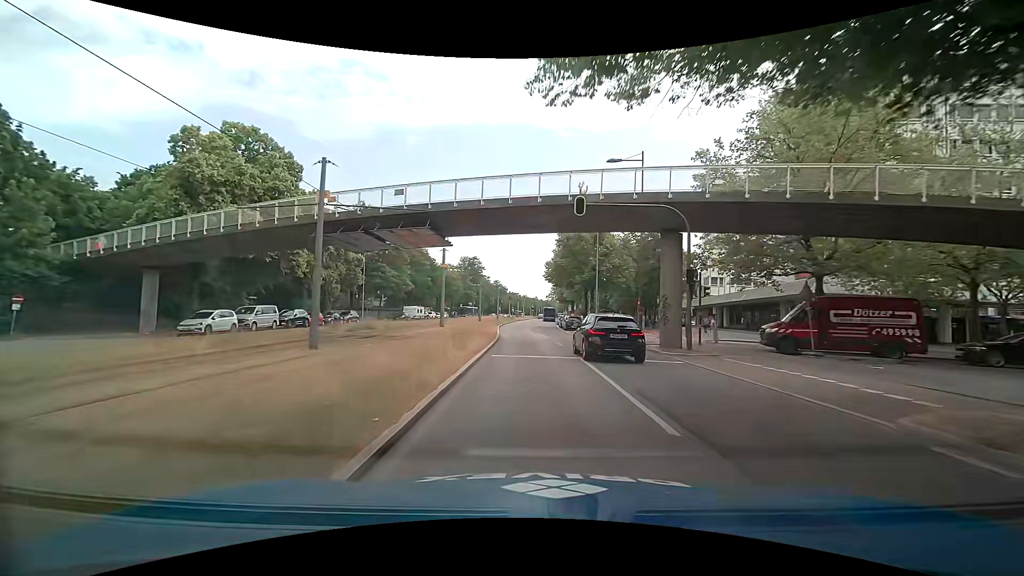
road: secondary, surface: asphalt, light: Day
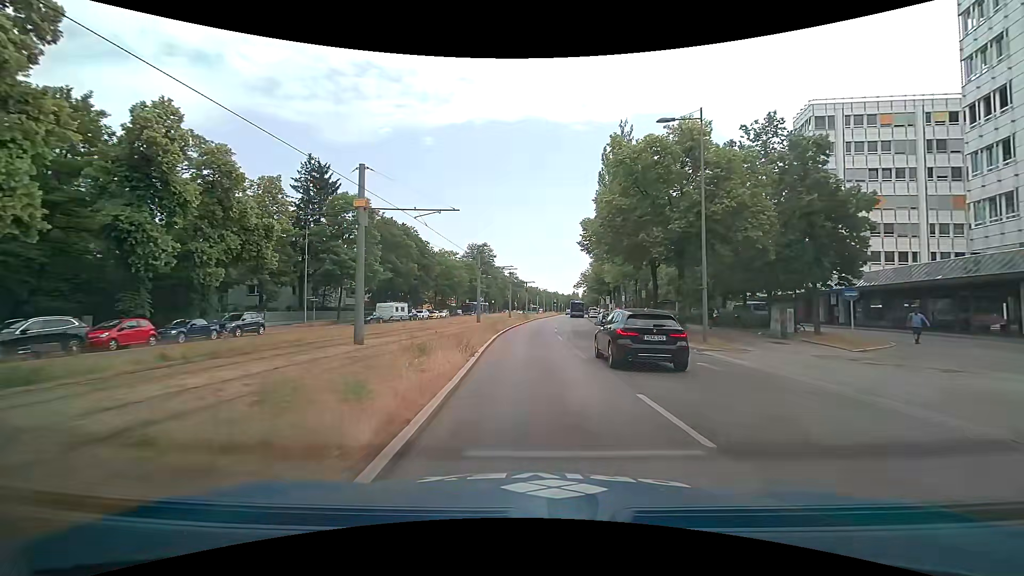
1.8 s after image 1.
(-0.5, +25.7) m; -2°
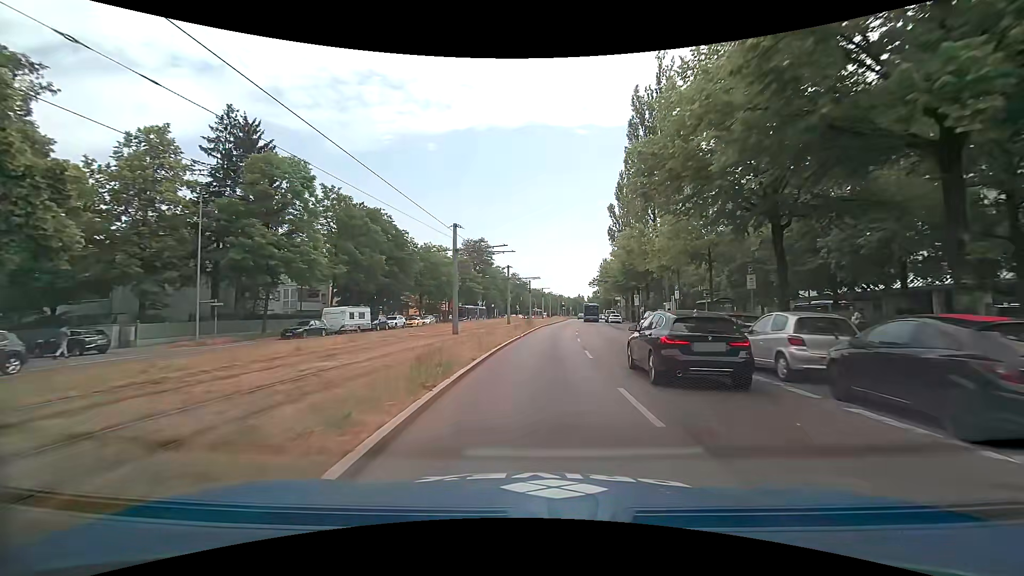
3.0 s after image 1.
(-0.3, +17.3) m; -1°
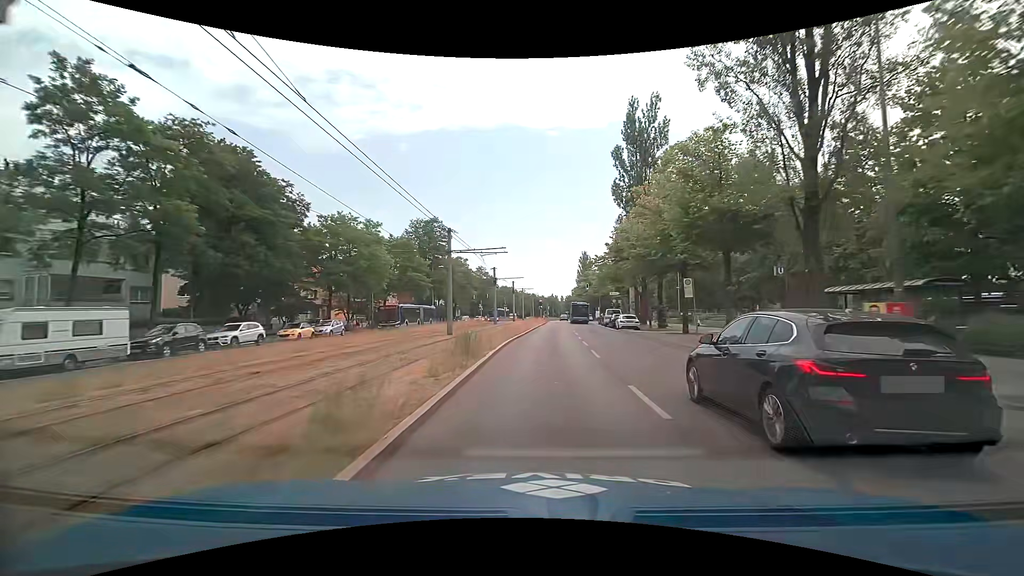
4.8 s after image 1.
(+0.7, +26.7) m; +3°
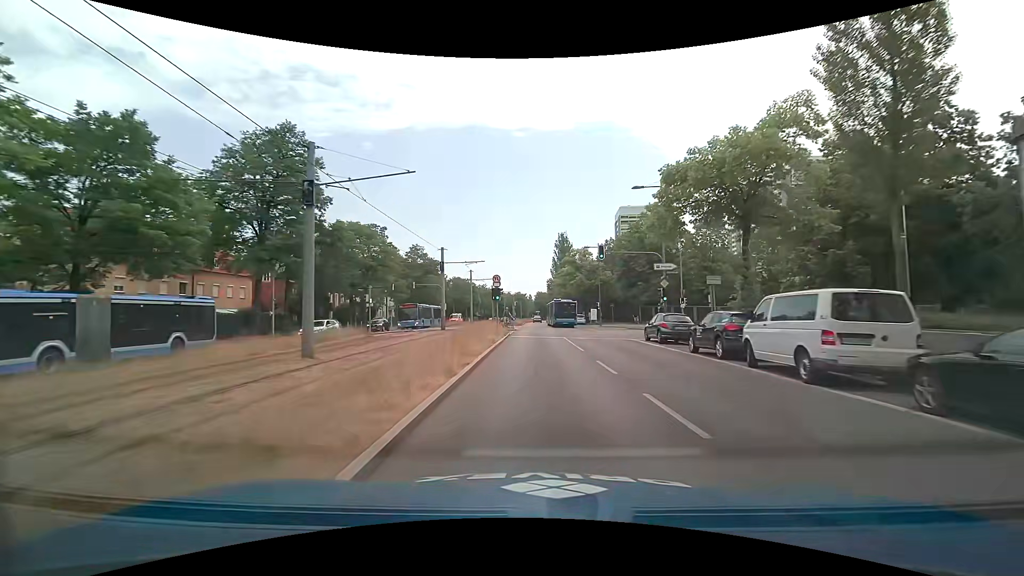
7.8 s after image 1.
(+1.5, +44.7) m; +4°
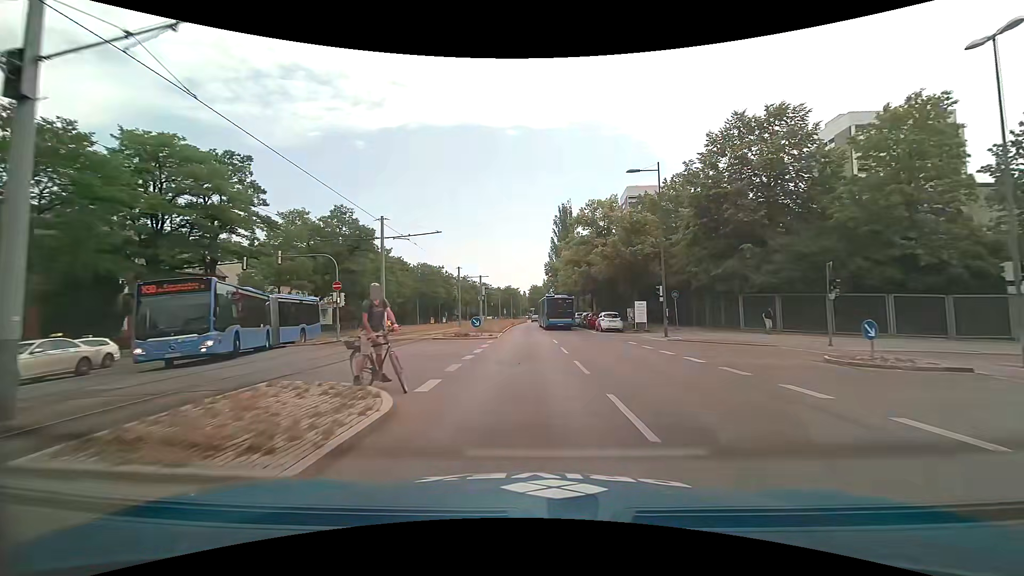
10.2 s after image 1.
(+0.4, +34.9) m; +1°
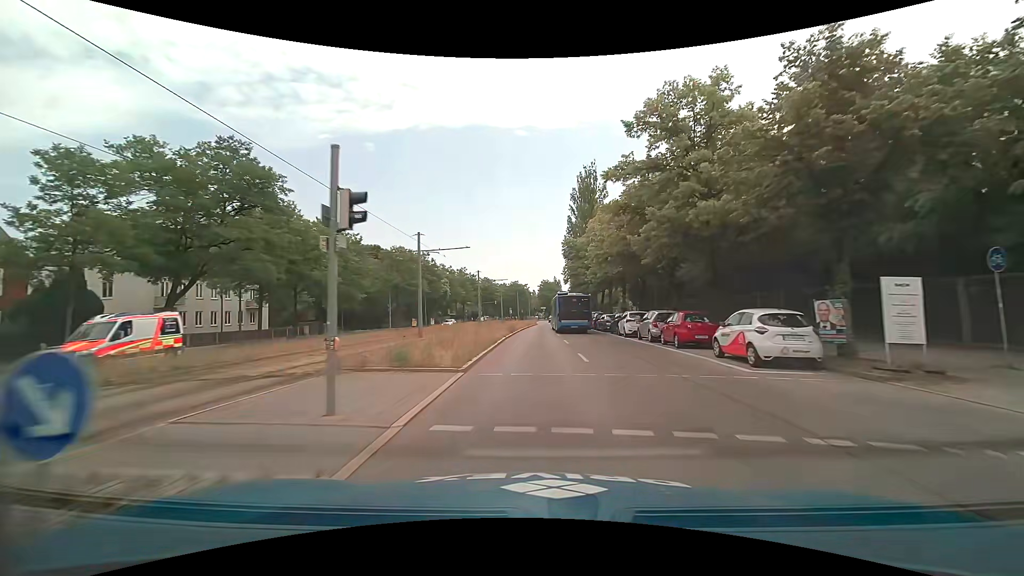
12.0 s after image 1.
(-0.3, +25.0) m; -1°
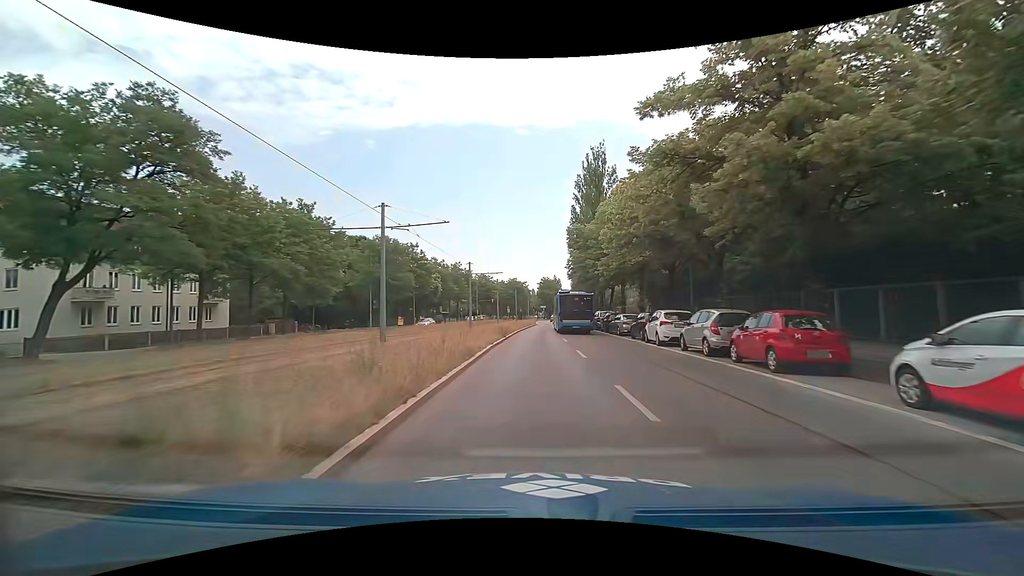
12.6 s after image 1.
(0.0, +8.1) m; 0°
(0, +10) (0, +20) (0, +30) (0, +40) (+1, +50) (+1, +60) (+2, +70) (+2, +80) (+3, +90) (+3, +100) m
